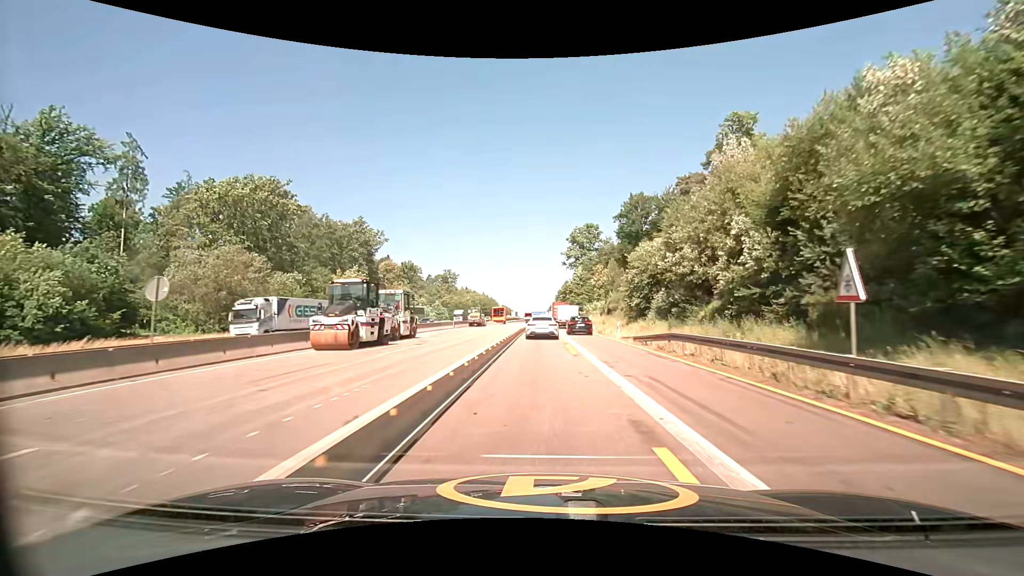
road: motorway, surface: asphalt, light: Day
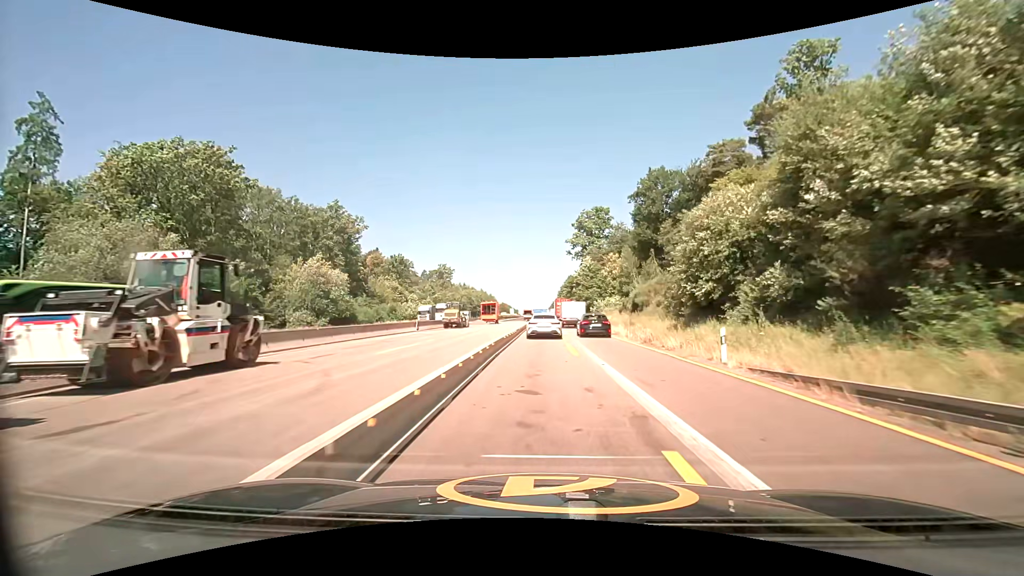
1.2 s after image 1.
(0.0, +18.5) m; 0°
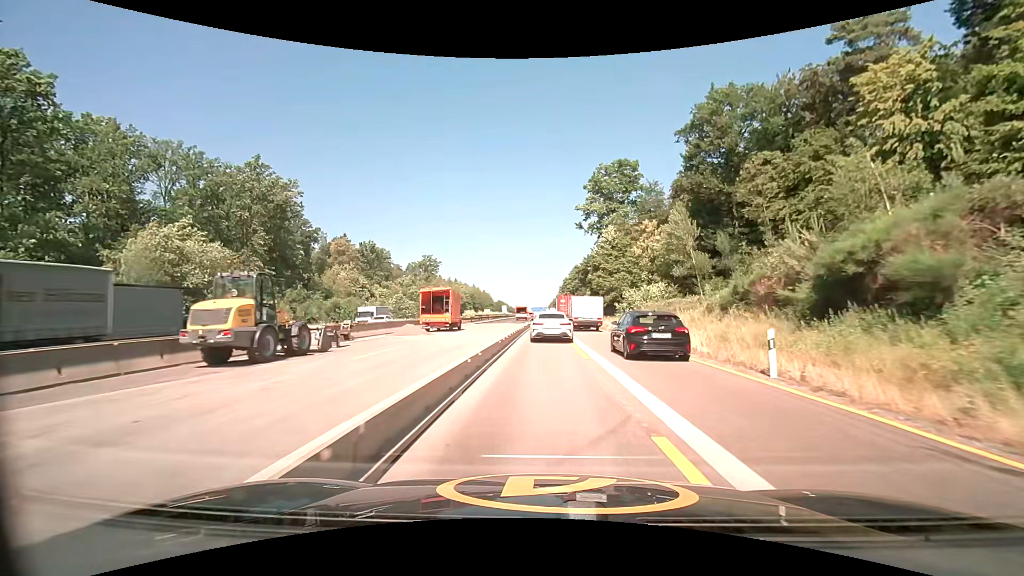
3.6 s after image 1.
(+0.1, +35.4) m; 0°
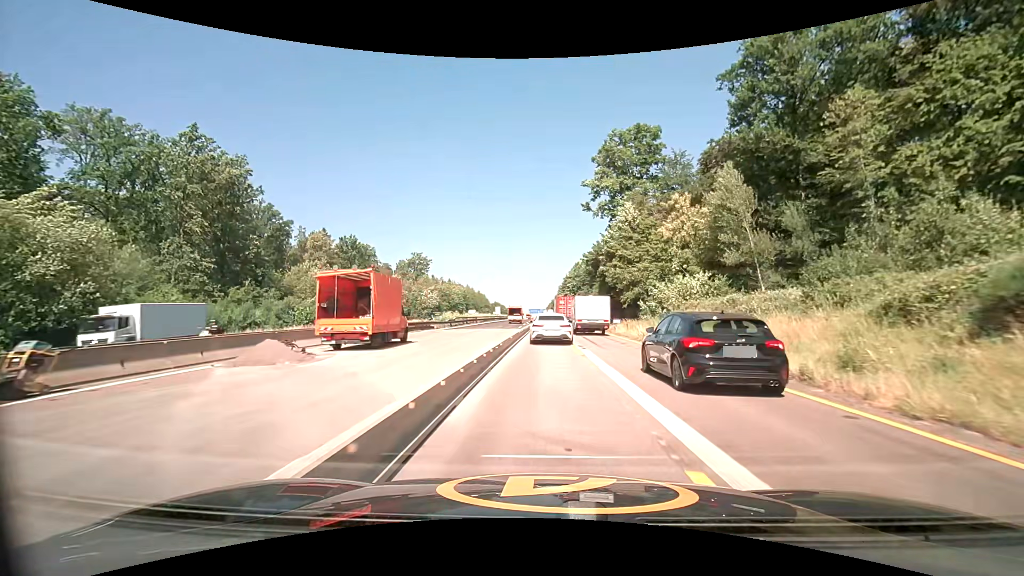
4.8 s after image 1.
(0.0, +16.2) m; 0°
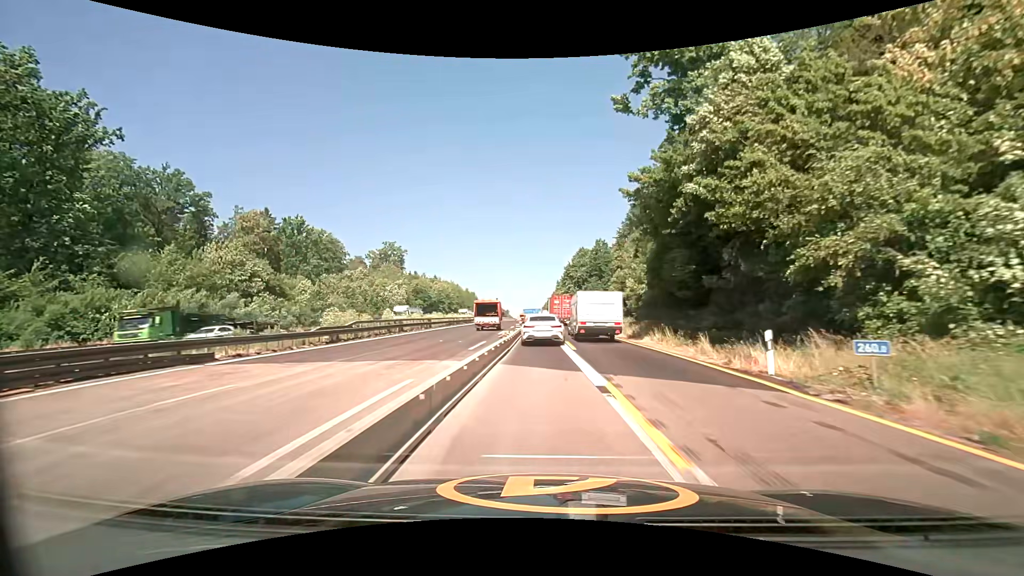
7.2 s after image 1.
(+0.2, +33.7) m; 0°
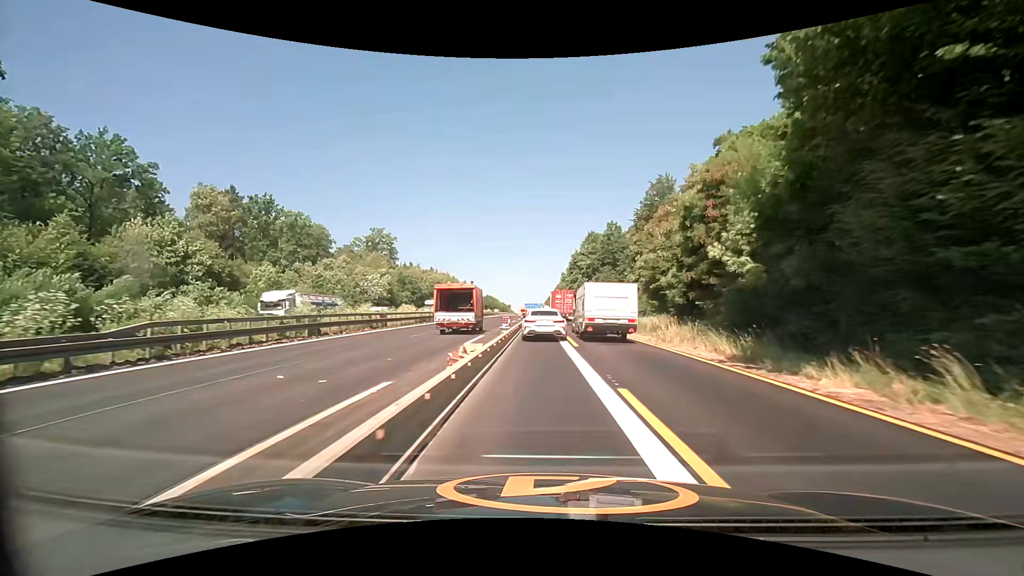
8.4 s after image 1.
(0.0, +16.8) m; 0°
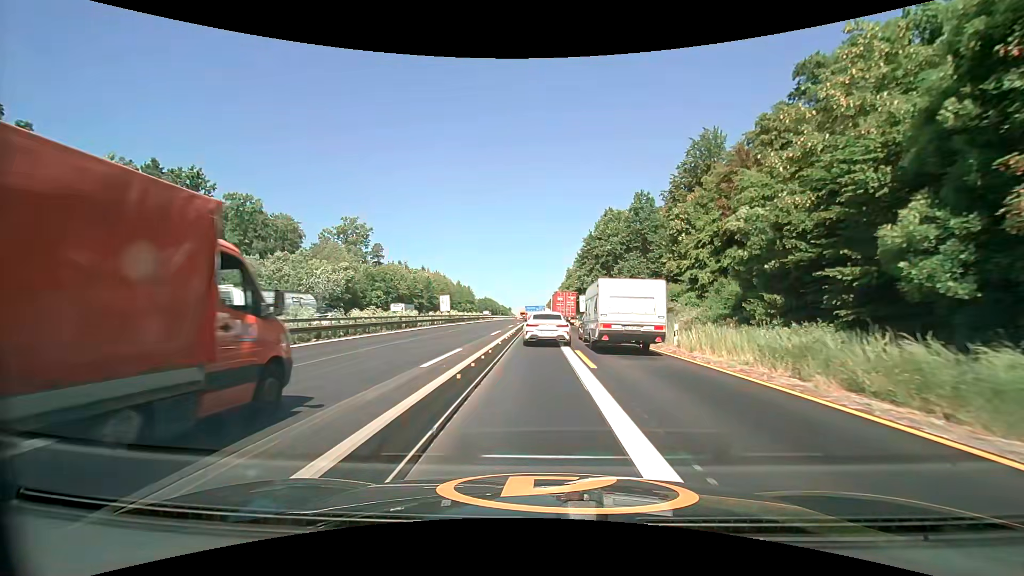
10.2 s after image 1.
(-0.2, +25.1) m; 0°
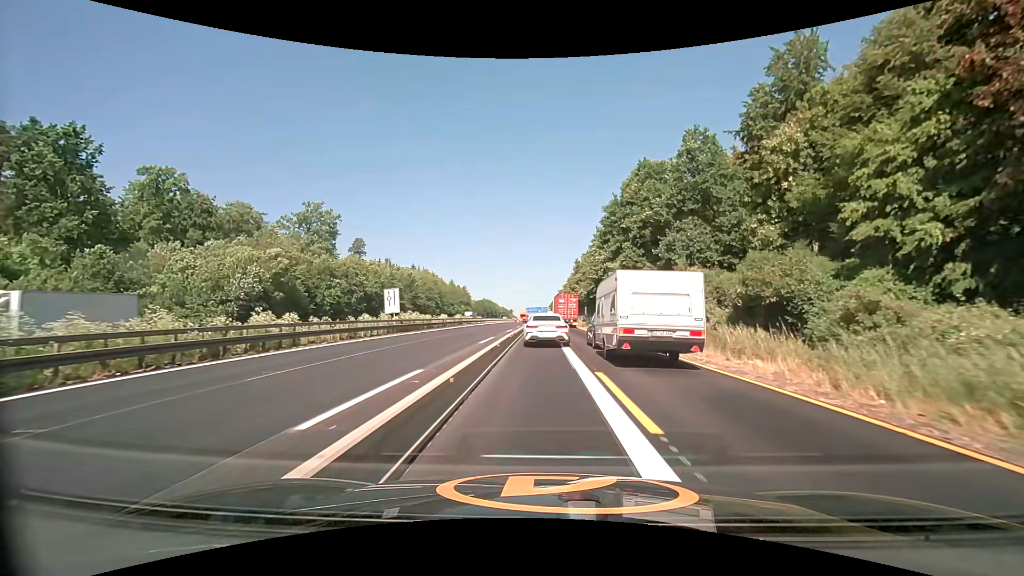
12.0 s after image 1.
(-0.1, +24.4) m; 0°
(0, +10) (0, +20) (0, +30) (0, +40) (0, +50) (0, +60) (0, +70) (0, +80) (0, +90) (0, +100) m
